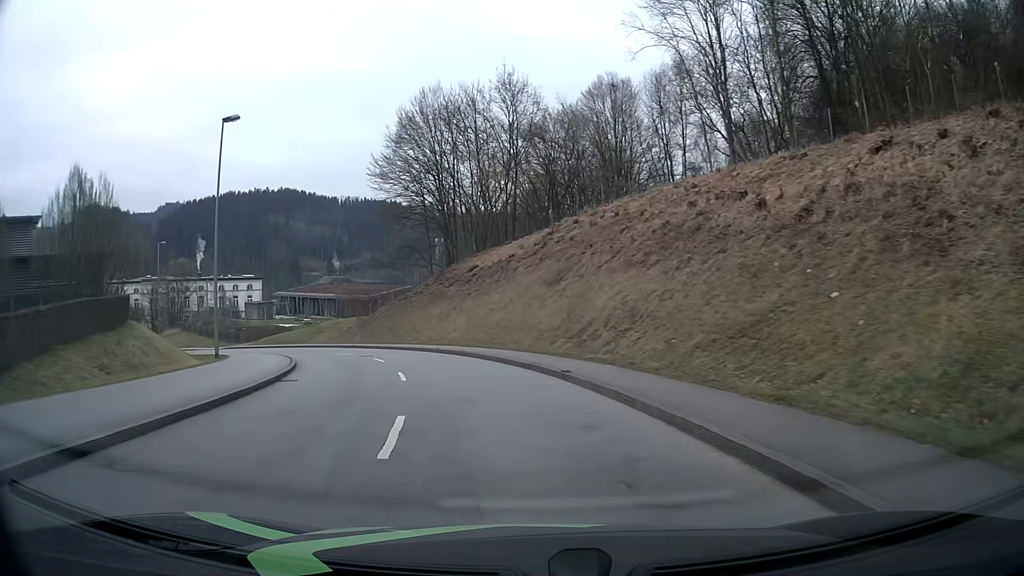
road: tertiary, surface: asphalt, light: Day
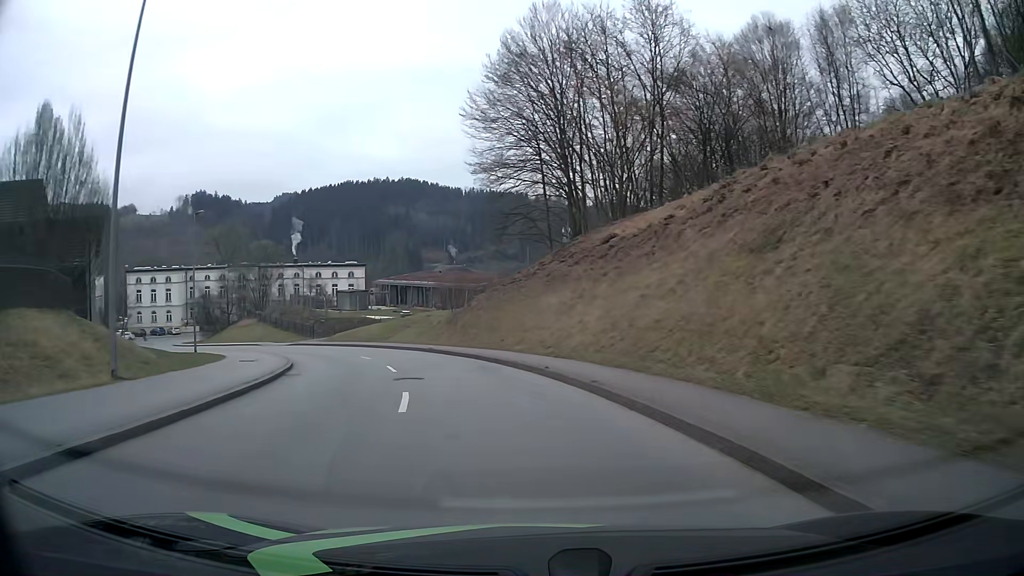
(-1.3, +14.8) m; -11°
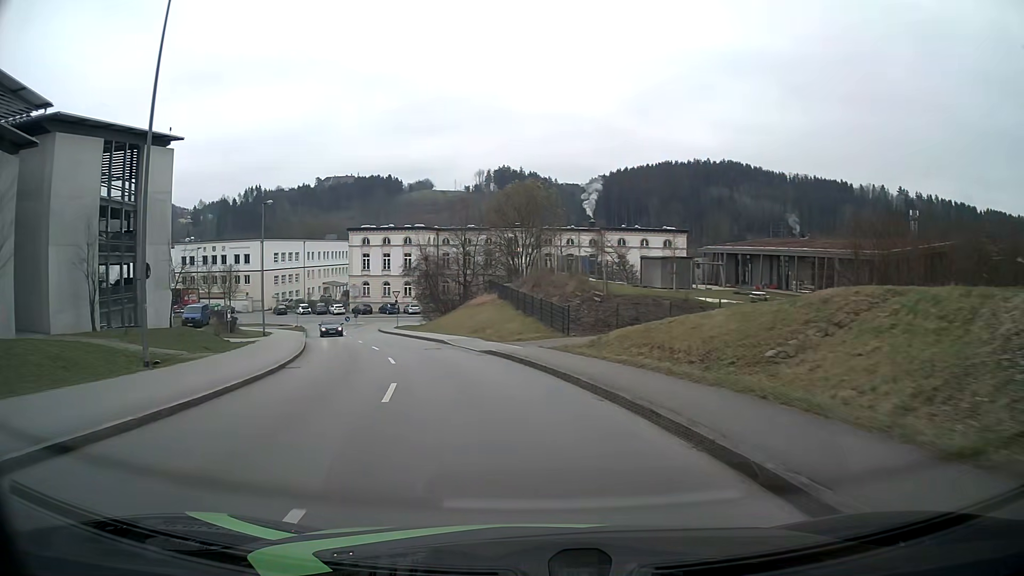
(-8.2, +34.8) m; -28°
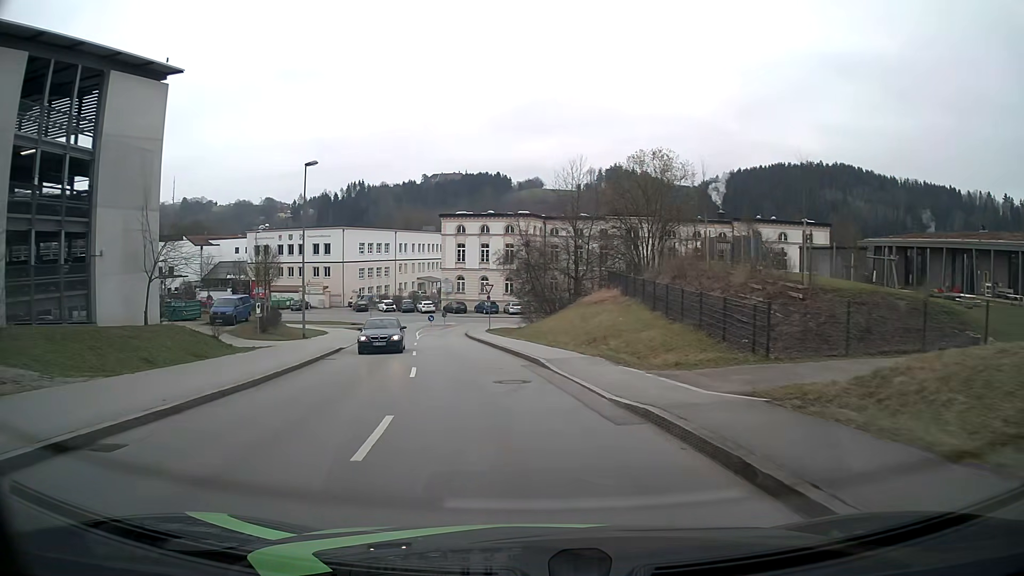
(-1.0, +13.4) m; -9°
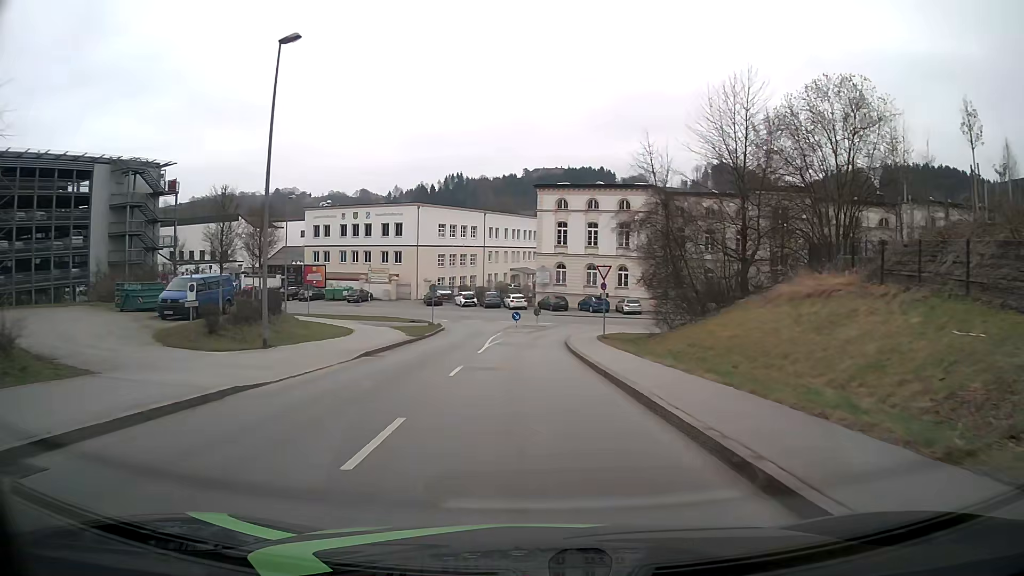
(-1.5, +18.6) m; -8°
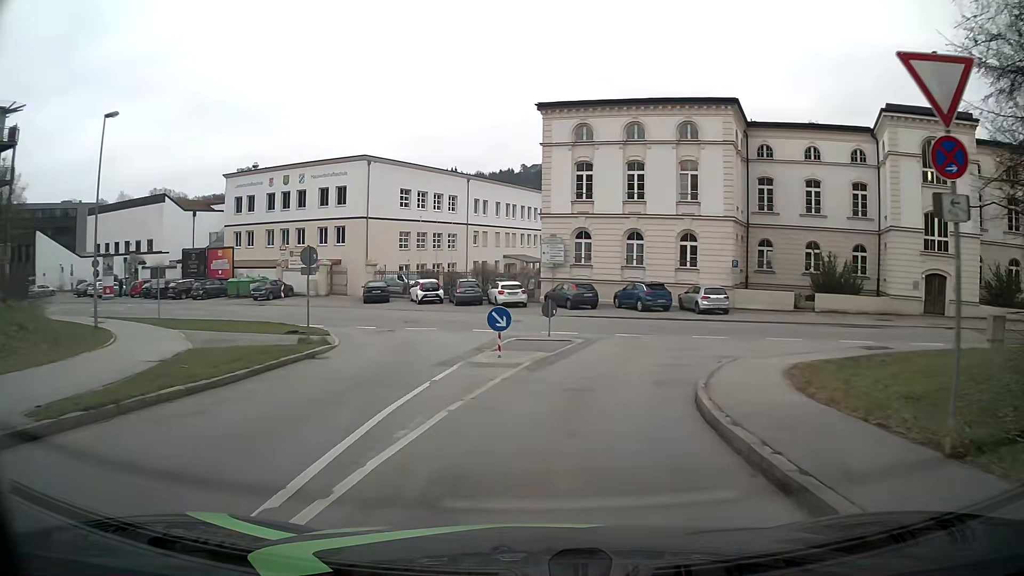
(-0.3, +26.7) m; 0°
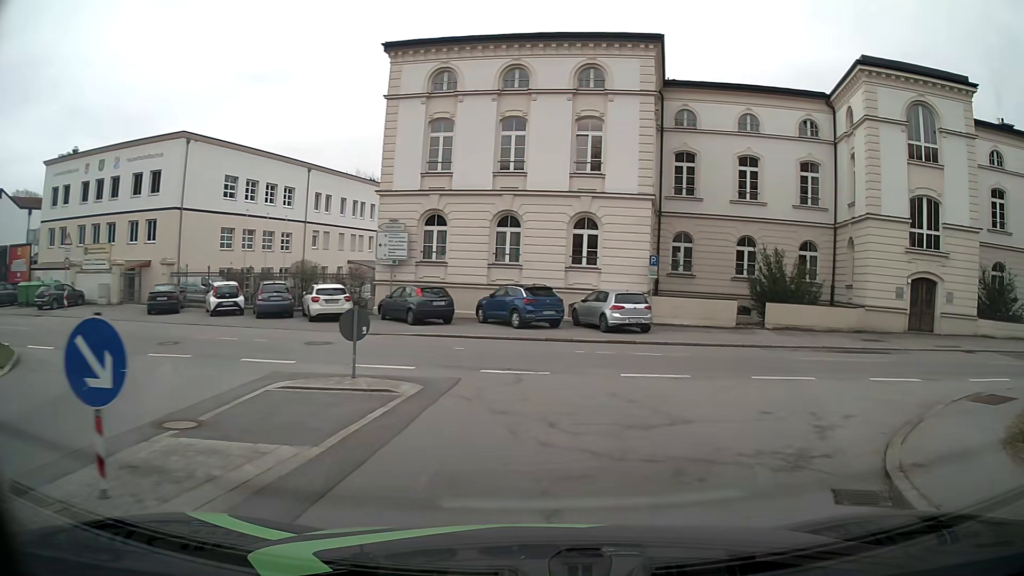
(+0.9, +11.4) m; +11°
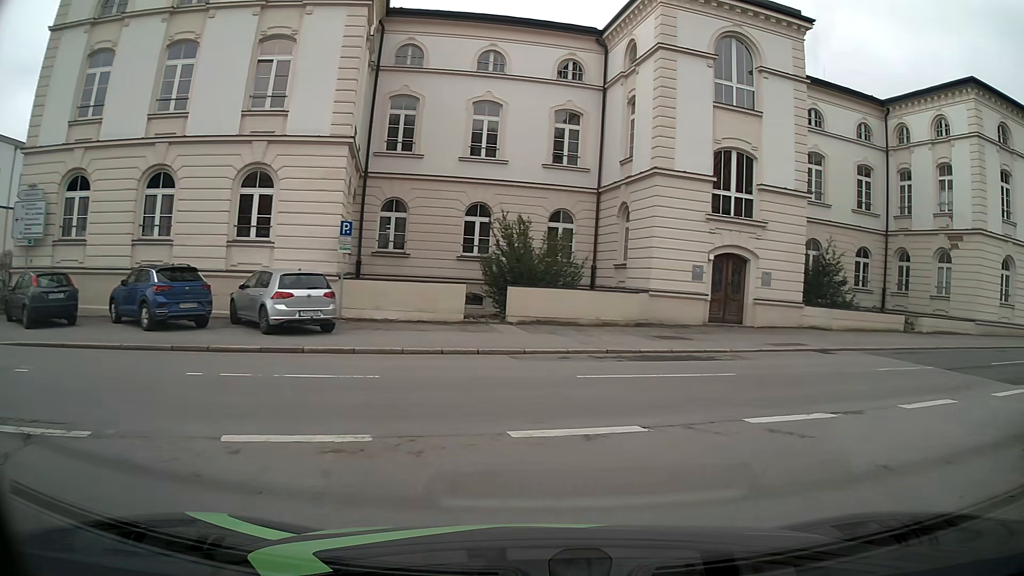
(+1.7, +7.5) m; +25°
(+3, +9) (+11, +15) (+21, +18) (+30, +21) (+40, +24) (+50, +27) (+59, +30) (+68, +33) (+77, +38) (+87, +42) m
